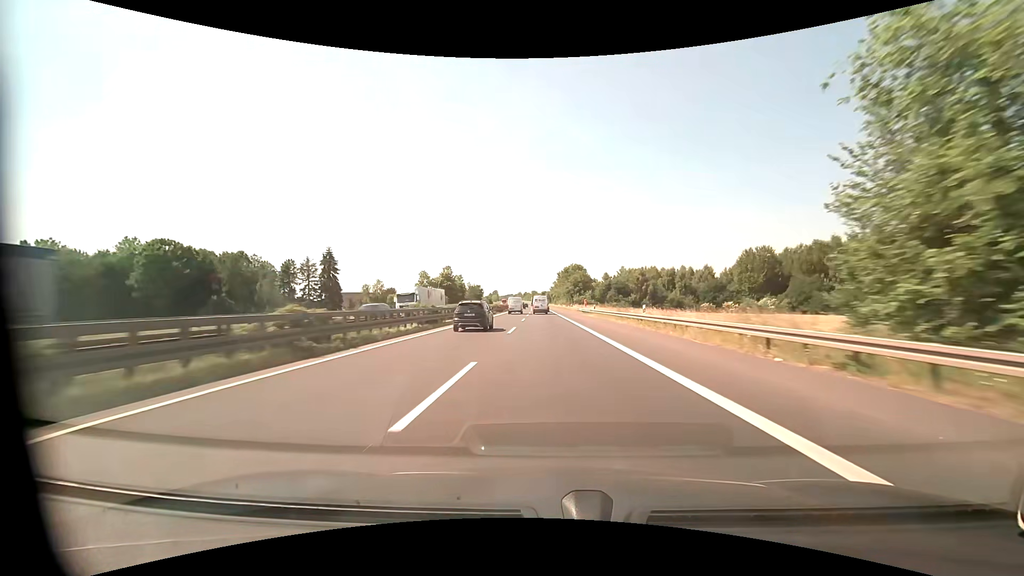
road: motorway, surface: asphalt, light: Day
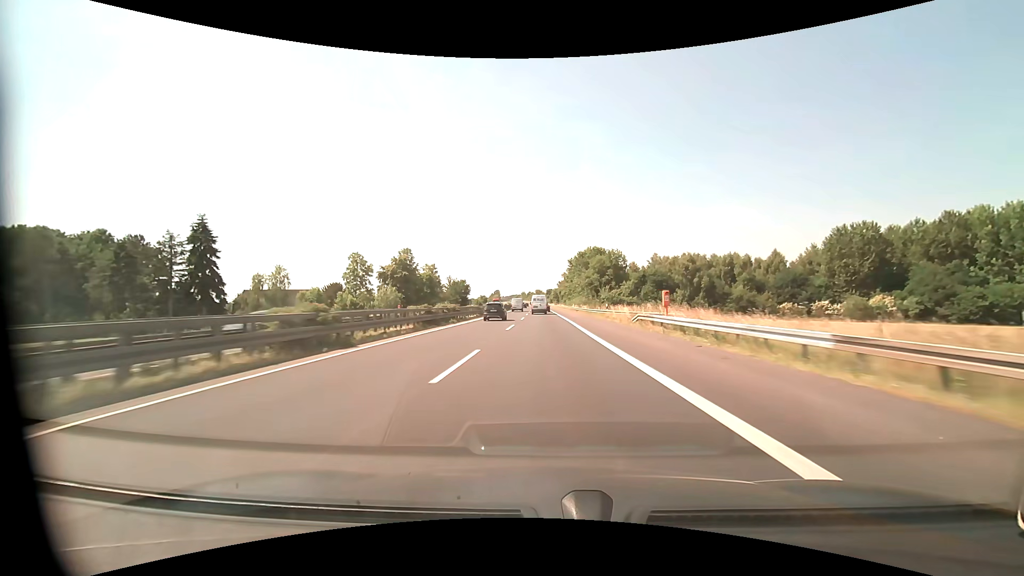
(-0.2, +50.7) m; -1°
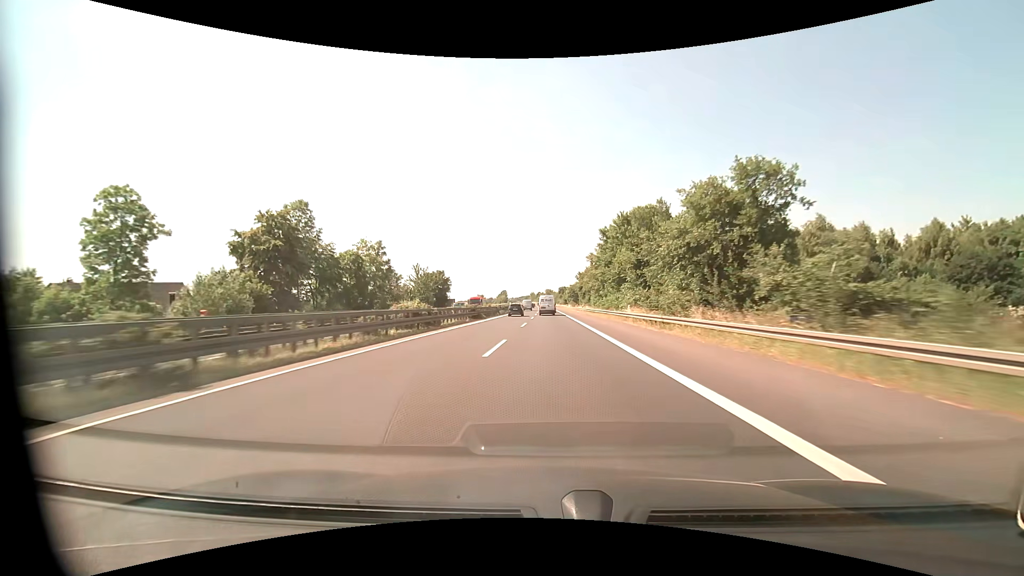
(-0.6, +49.5) m; -1°
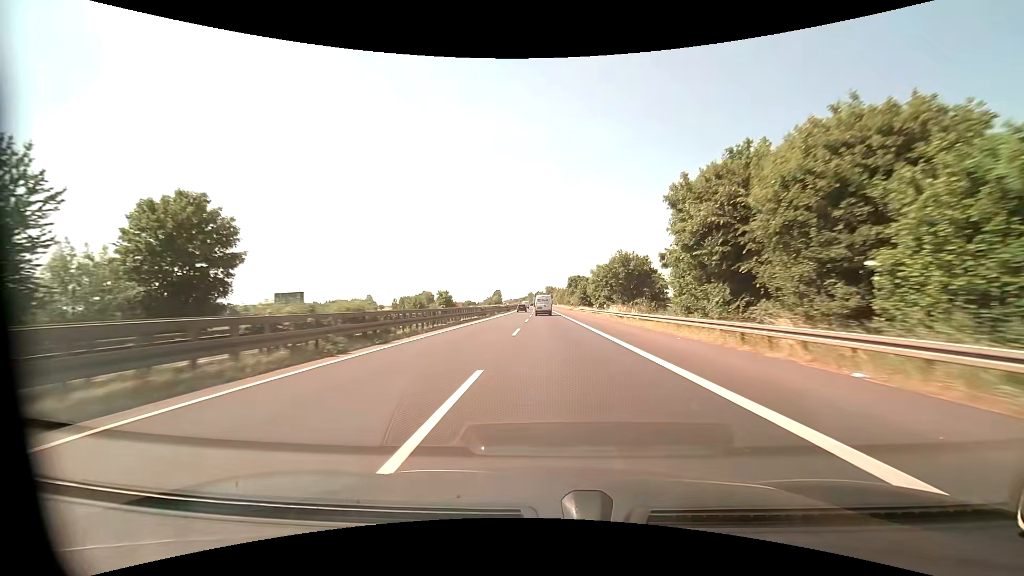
(-0.3, +80.5) m; 0°
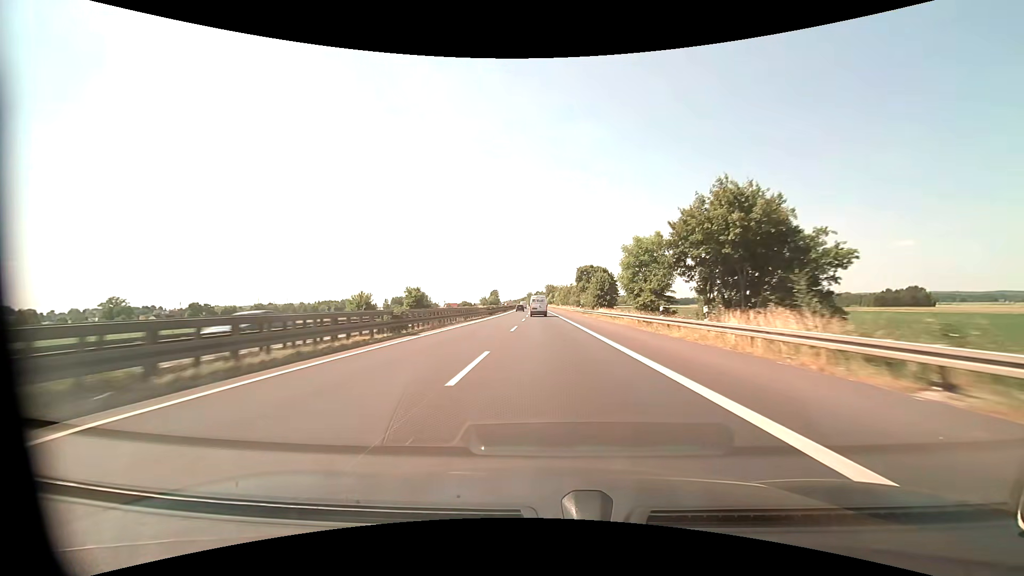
(-0.1, +31.6) m; 0°
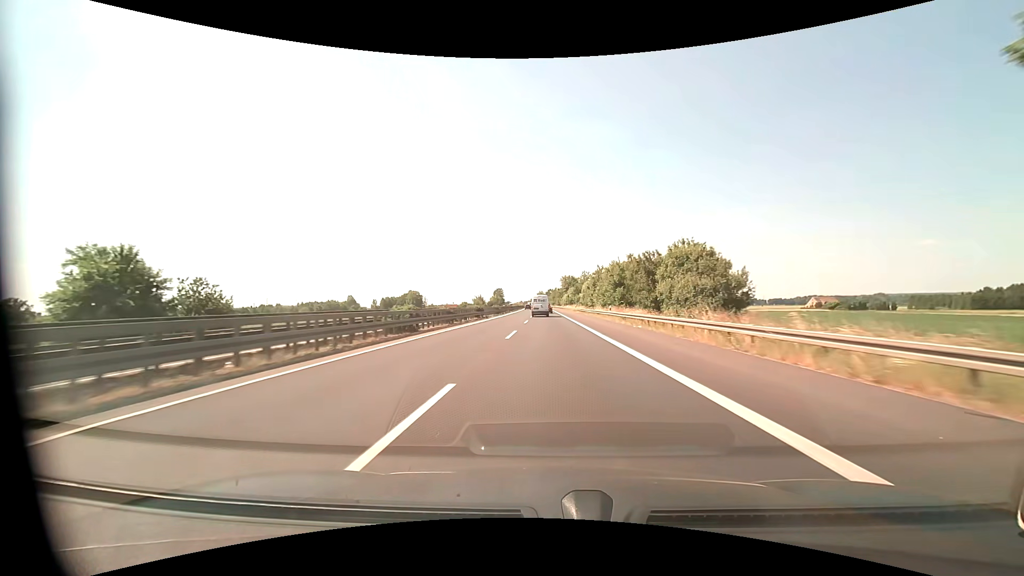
(-1.3, +77.8) m; -2°
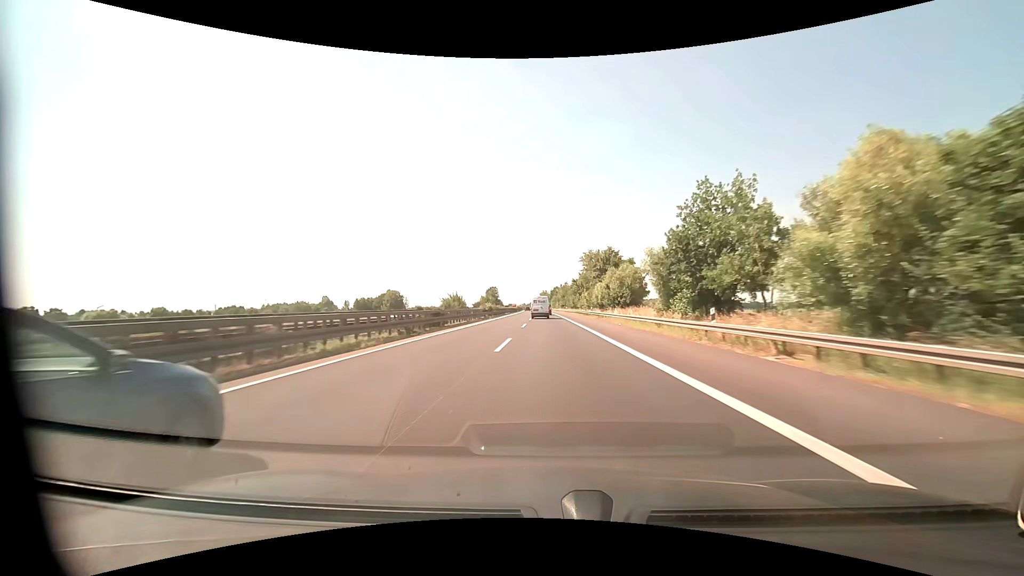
(-0.4, +77.5) m; 0°
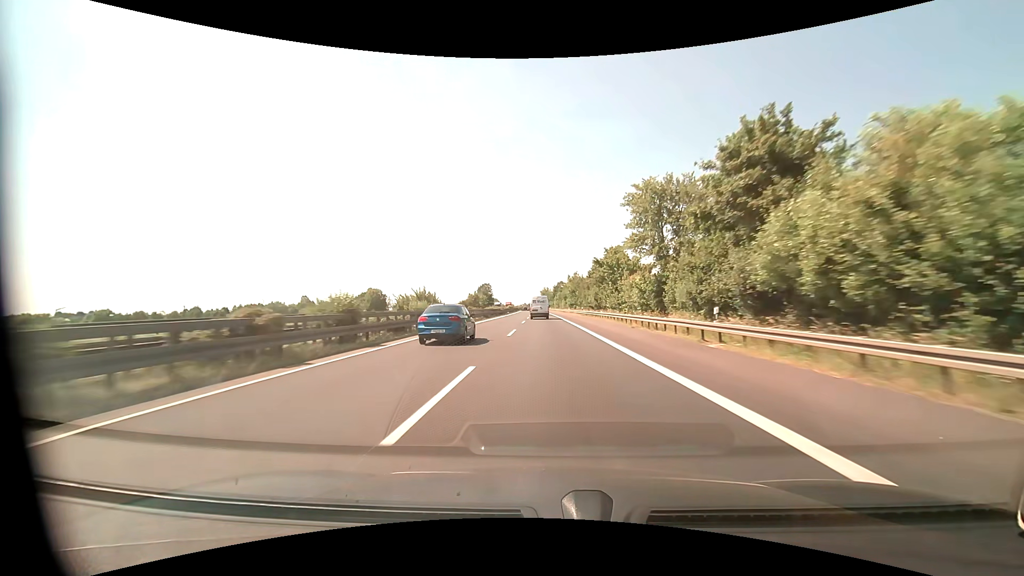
(-0.1, +46.5) m; 0°
(0, +10) (0, +20) (0, +30) (0, +40) (0, +50) (0, +60) (0, +70) (-1, +80) (-1, +90) (-1, +100) m
